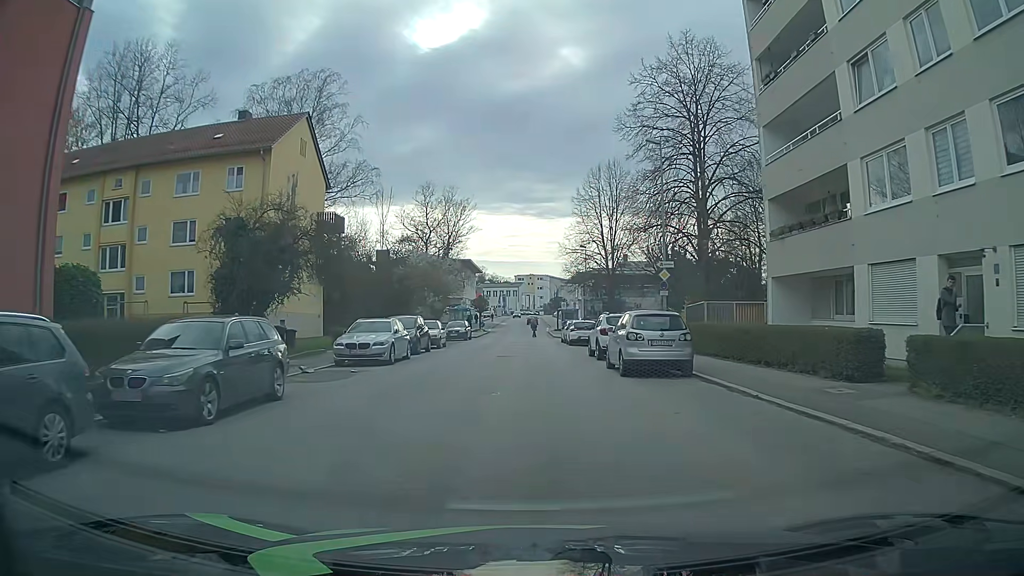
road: tertiary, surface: asphalt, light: Day
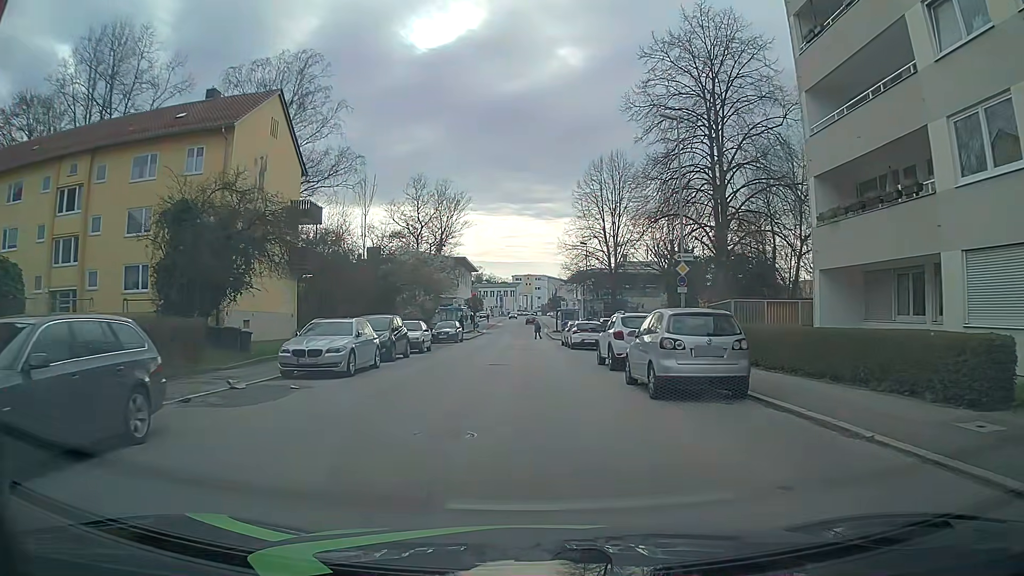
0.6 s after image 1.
(0.0, +4.5) m; +1°
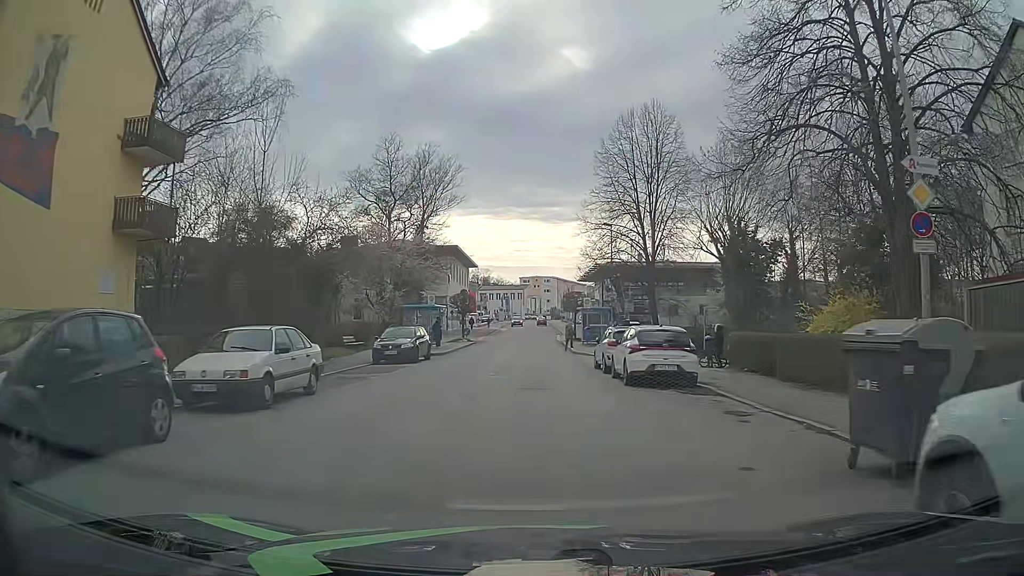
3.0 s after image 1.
(-0.3, +17.9) m; -1°
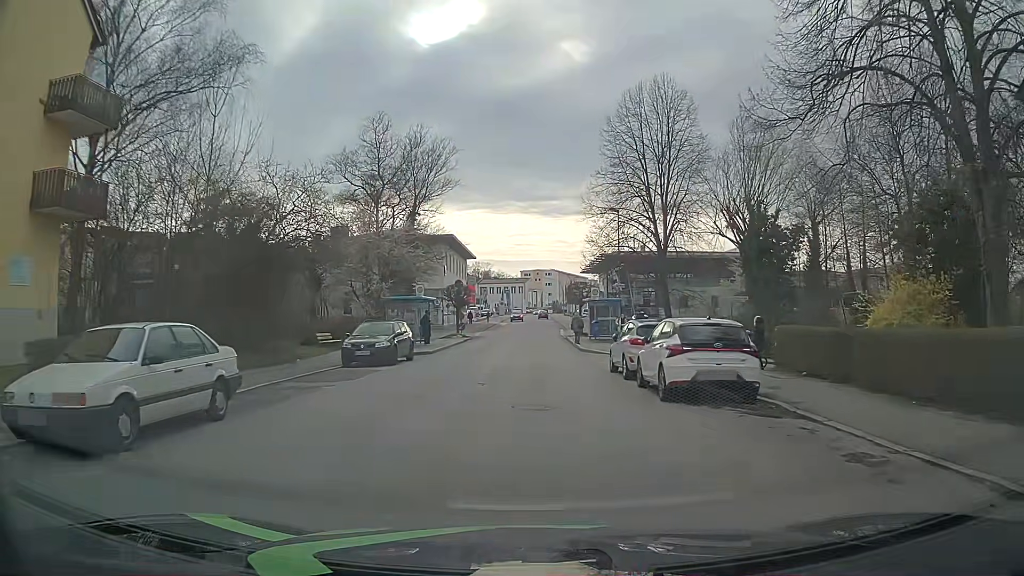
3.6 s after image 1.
(0.0, +4.5) m; -1°
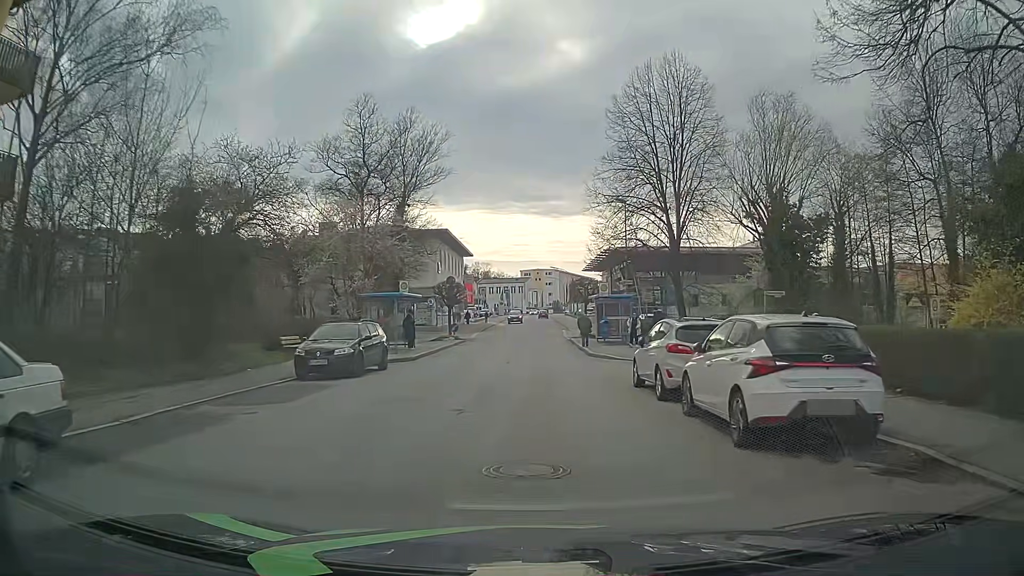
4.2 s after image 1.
(0.0, +4.5) m; 0°
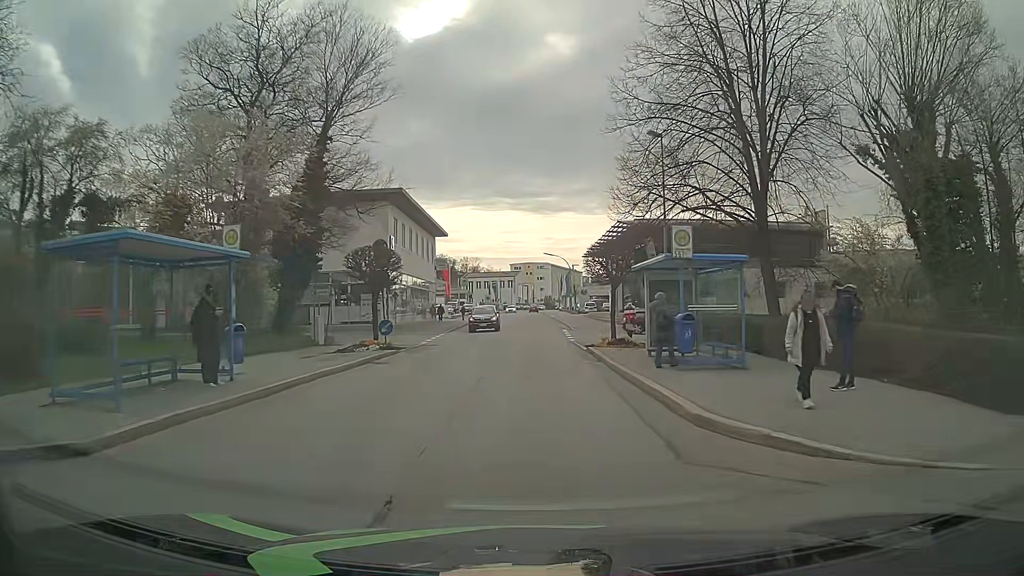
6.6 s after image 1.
(+0.2, +18.0) m; +1°
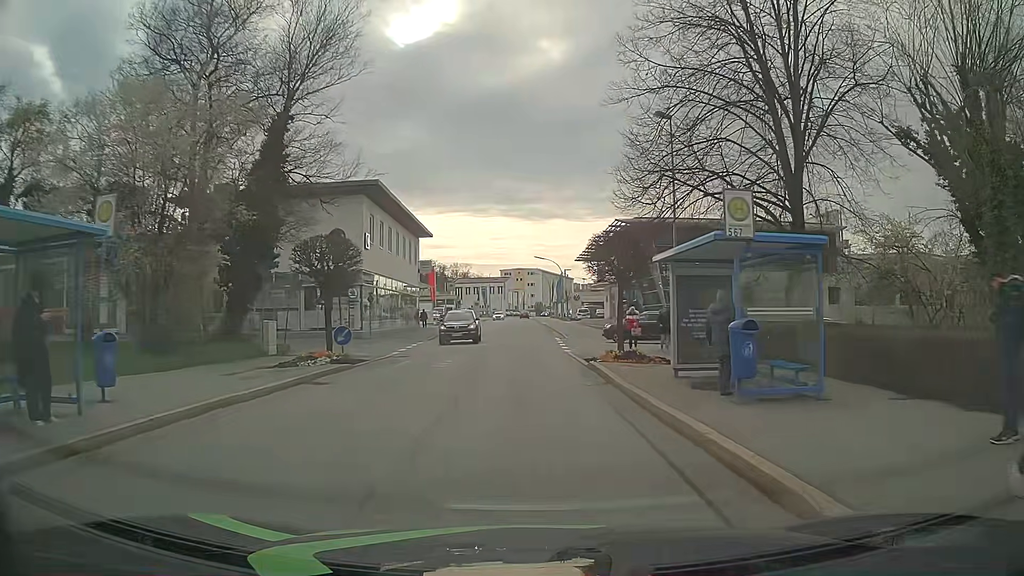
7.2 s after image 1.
(0.0, +4.5) m; 0°
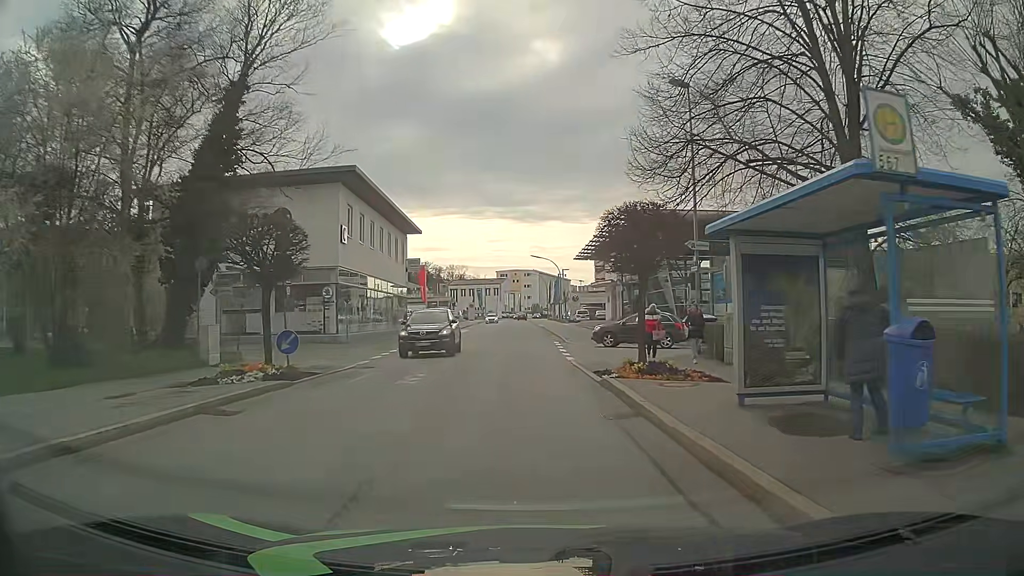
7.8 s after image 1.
(+0.1, +4.5) m; +1°
(0, +10) (0, +20) (-1, +30) (-1, +40) (-1, +50) (-2, +60) (-2, +70) (-2, +80) (-2, +90) (-3, +100) m
